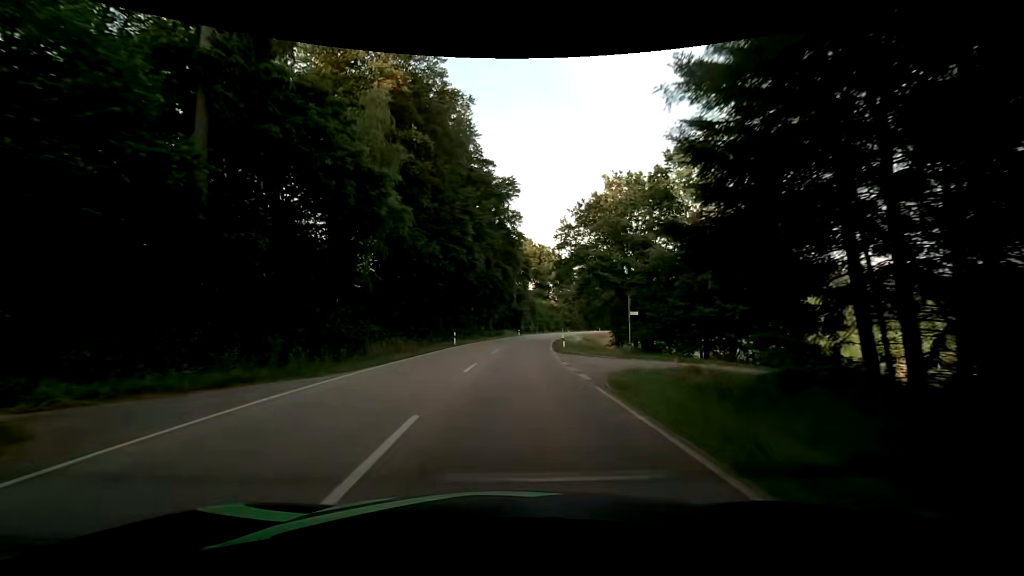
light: Day
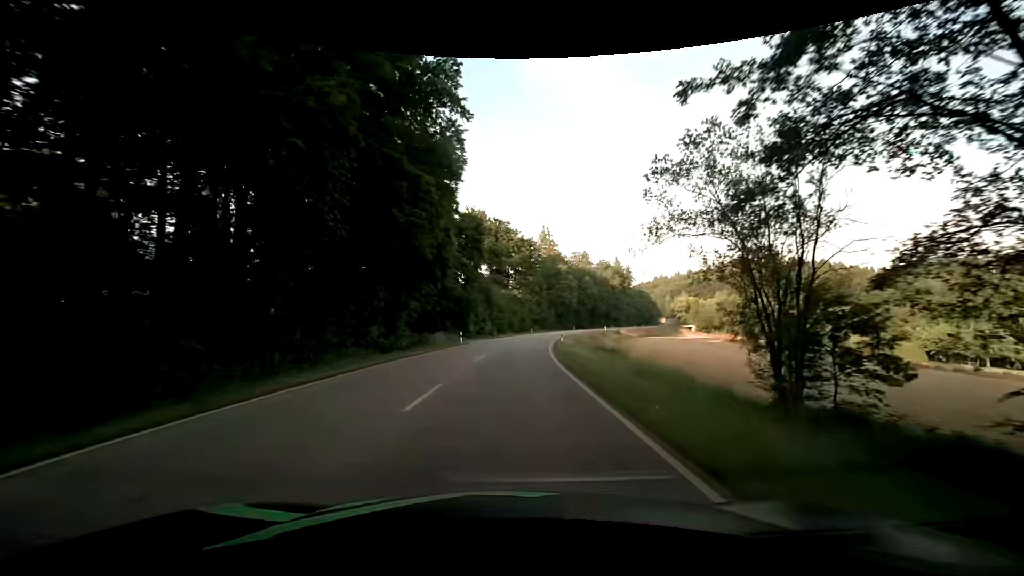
(+1.8, +43.0) m; +5°
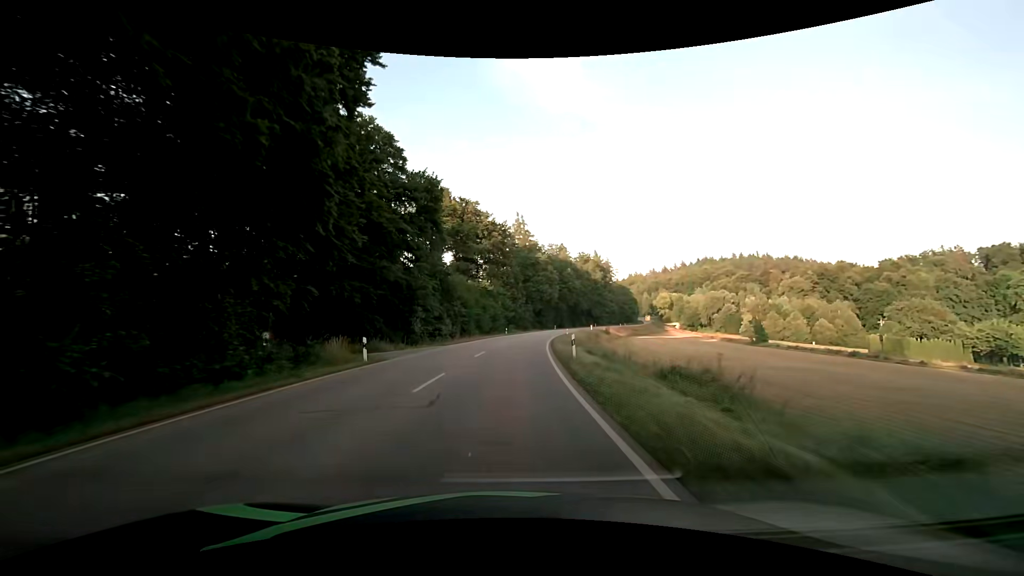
(+0.7, +21.4) m; +3°
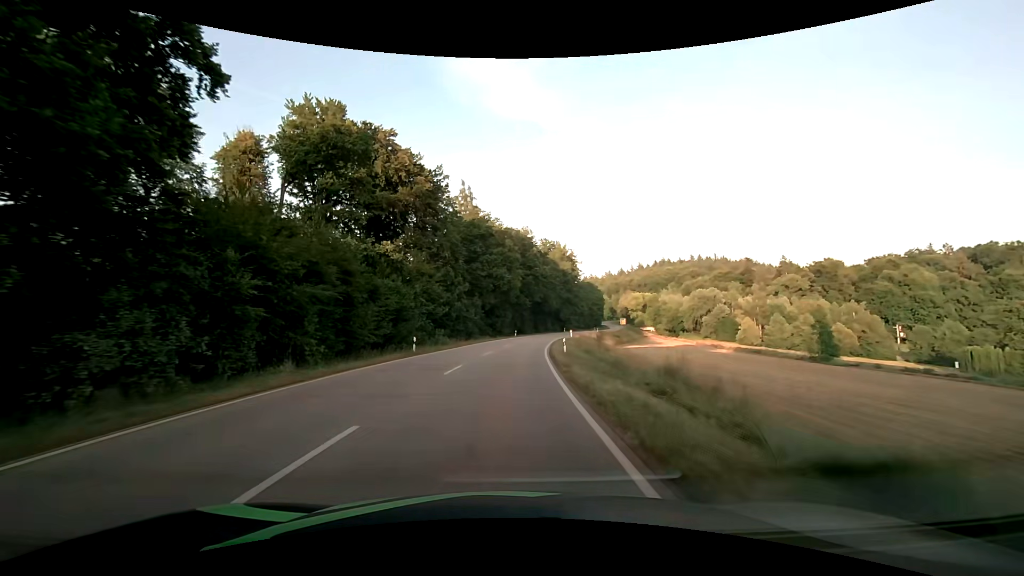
(+2.1, +43.1) m; +6°
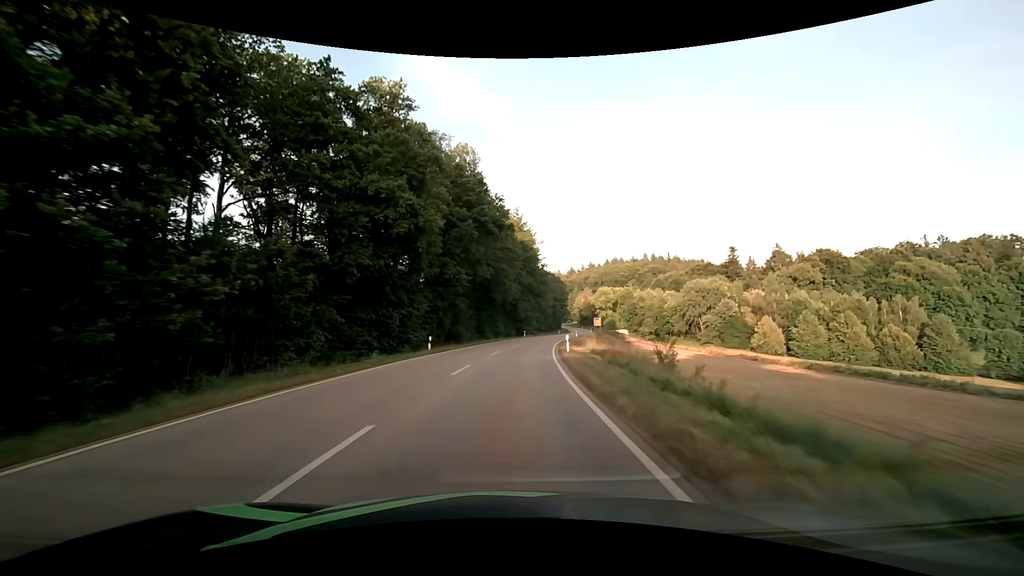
(+2.4, +47.7) m; +6°
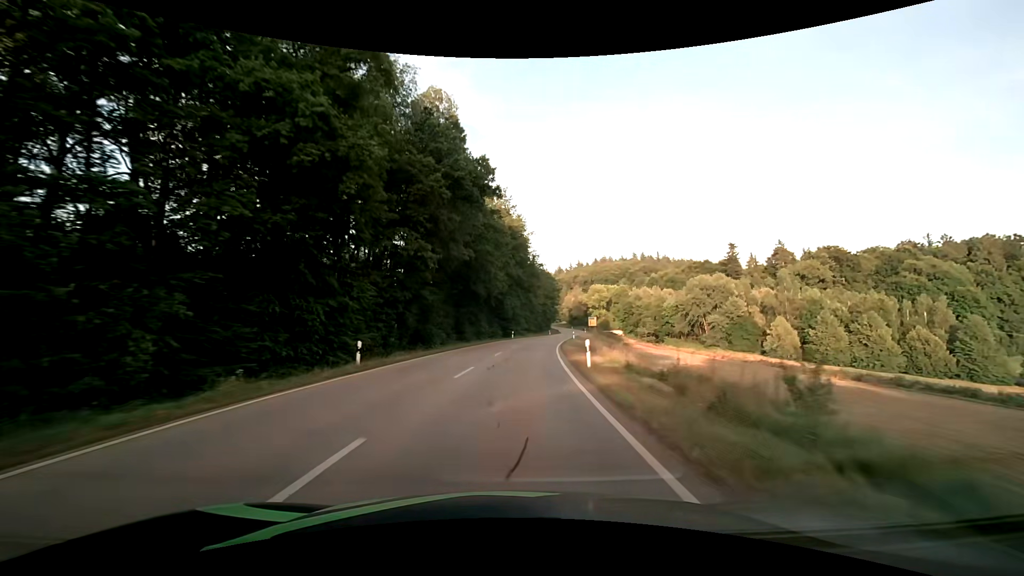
(+0.1, +12.7) m; +1°
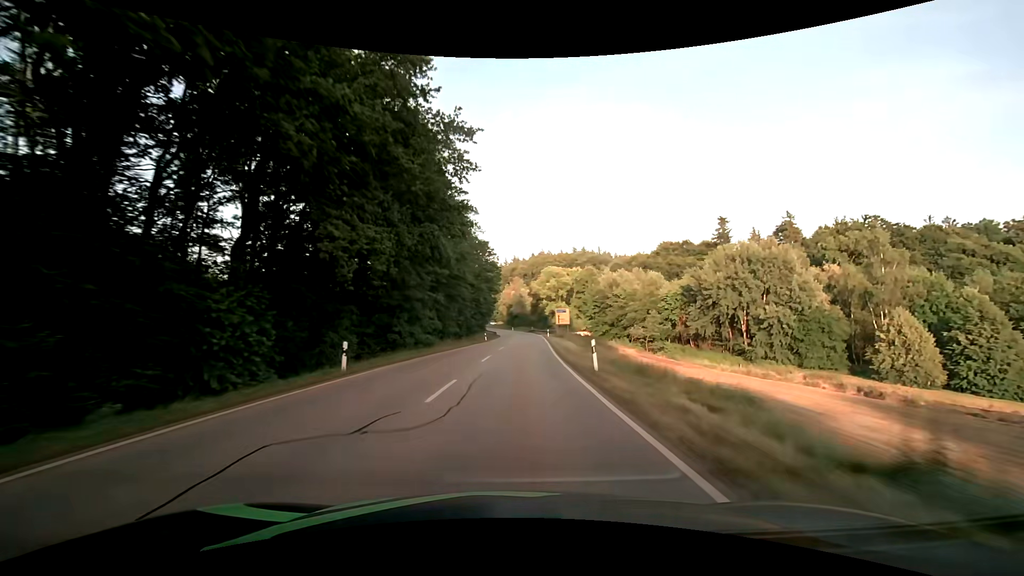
(+3.8, +52.2) m; +8°
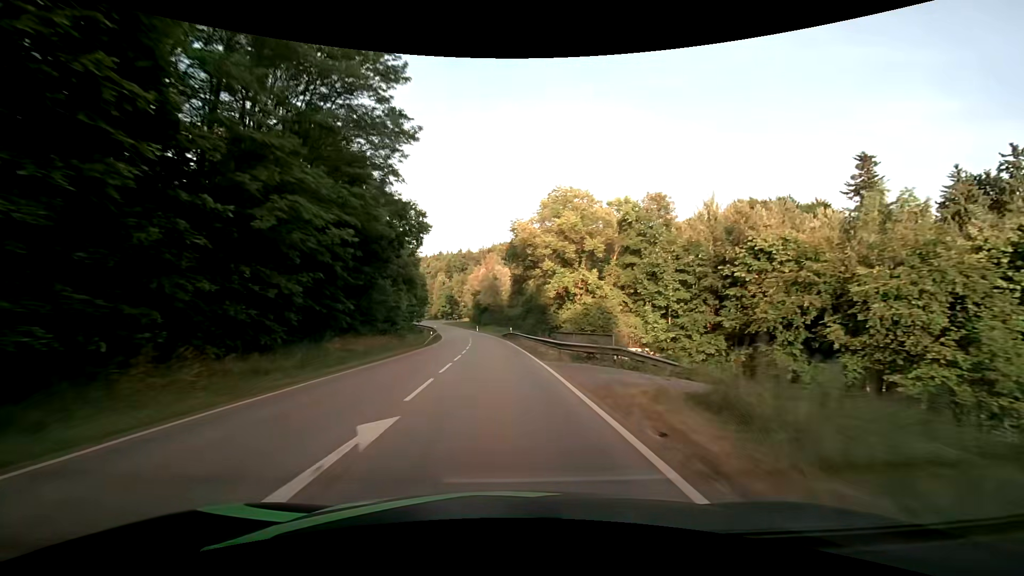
(+3.1, +65.5) m; +3°
(0, +10) (0, +20) (-1, +30) (-1, +40) (-2, +50) (-3, +60) (-4, +70) (-5, +80) (-6, +90) (-8, +100) m
